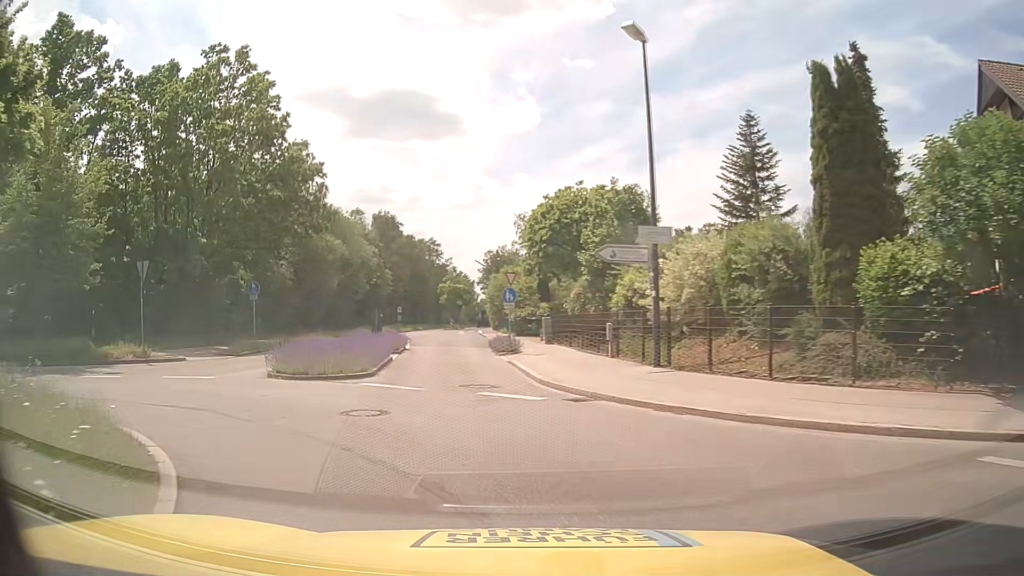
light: Day
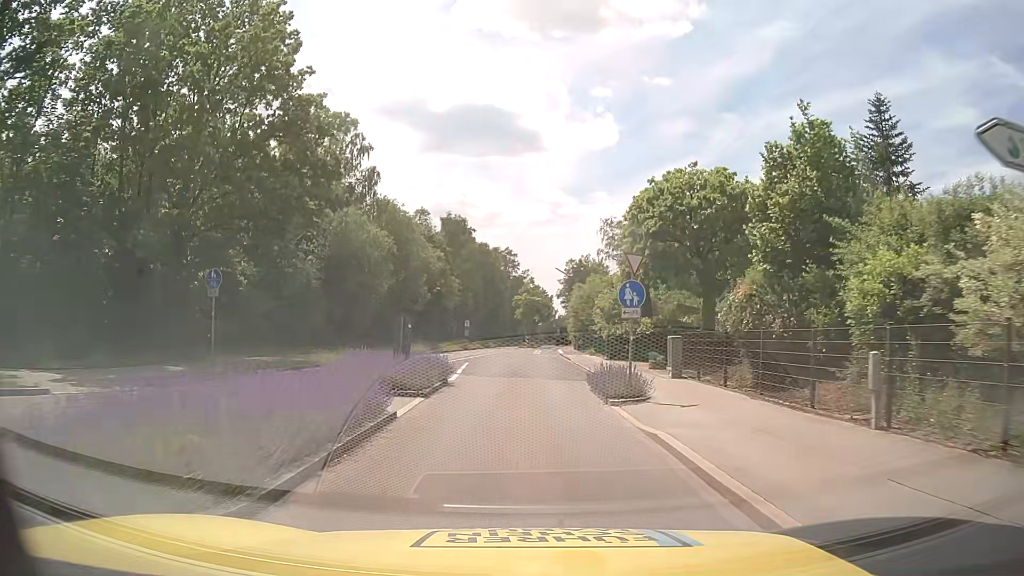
(-1.3, +11.5) m; -7°
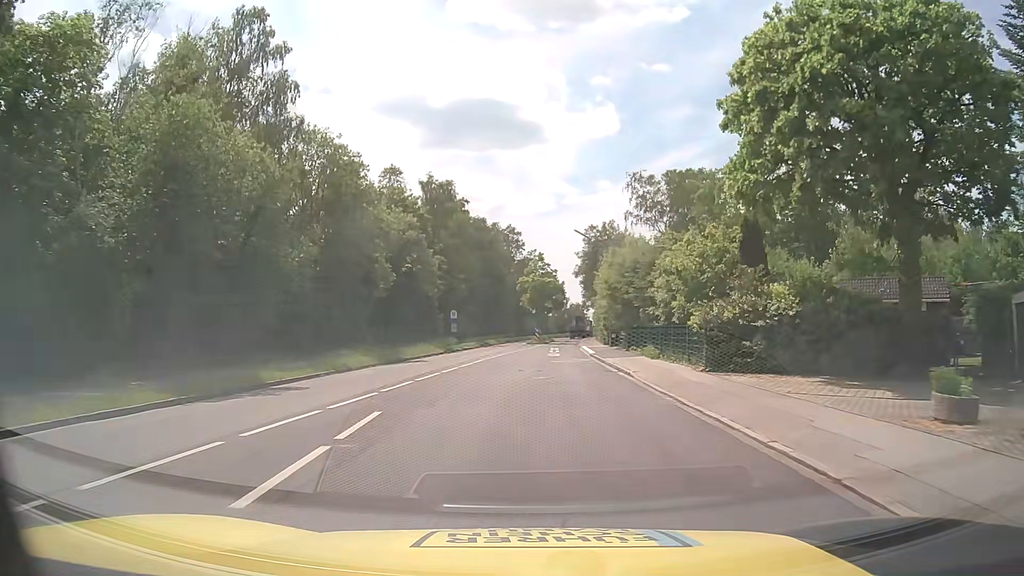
(-0.3, +20.8) m; -2°
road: tertiary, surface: asphalt
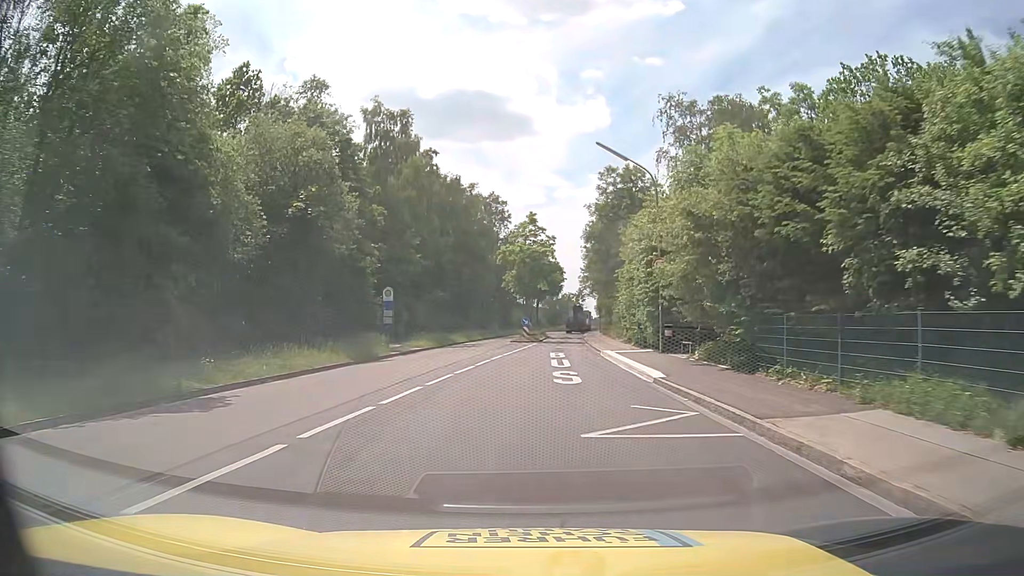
(+0.3, +21.7) m; +1°
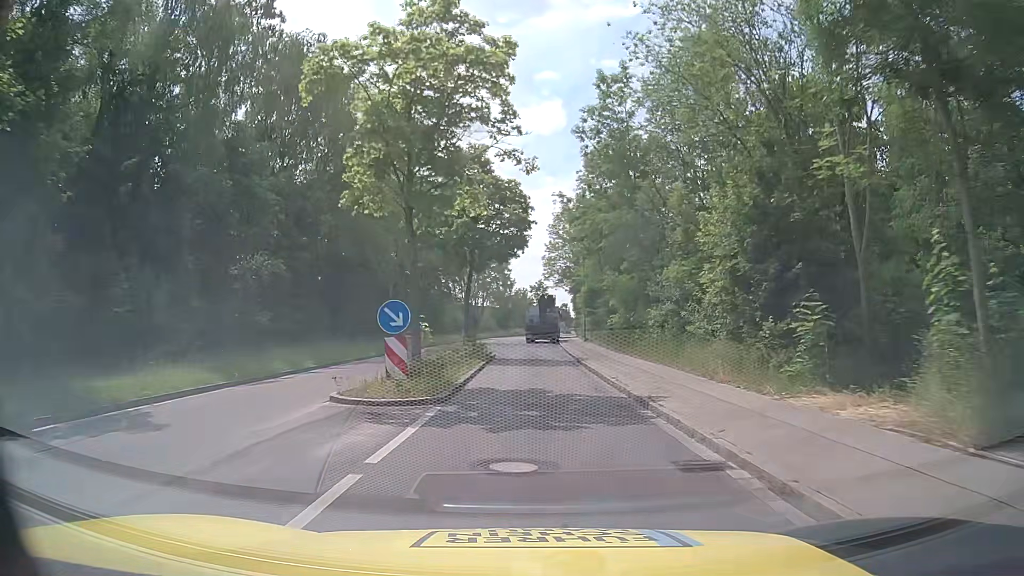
(+1.2, +36.1) m; +4°
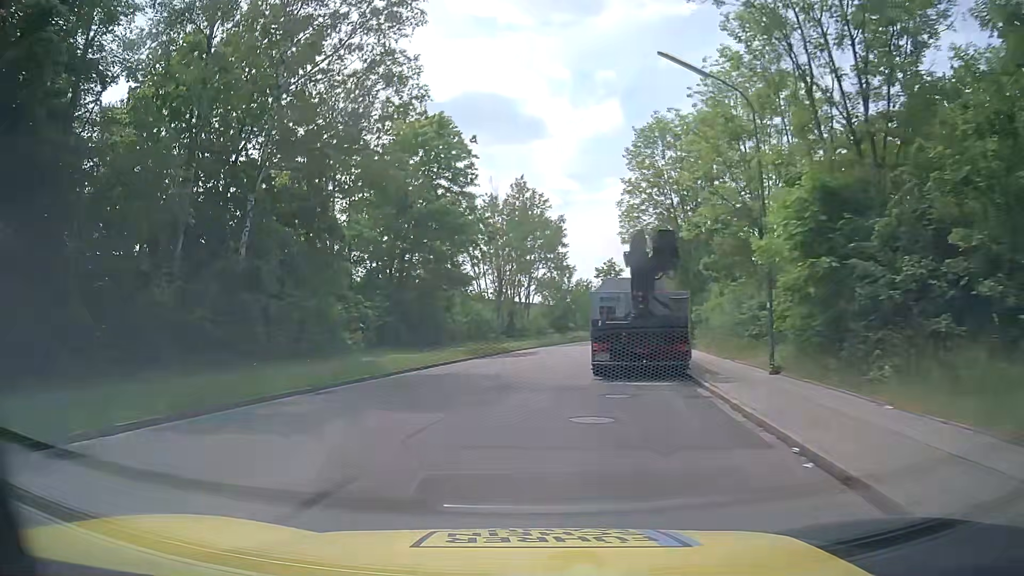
(-0.1, +34.1) m; -5°
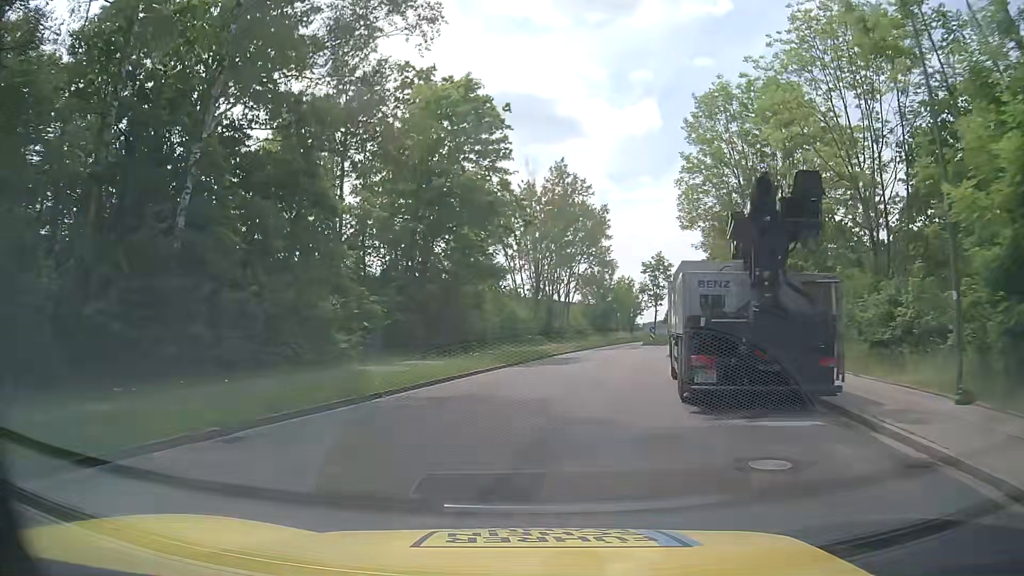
(-0.2, +6.6) m; -4°
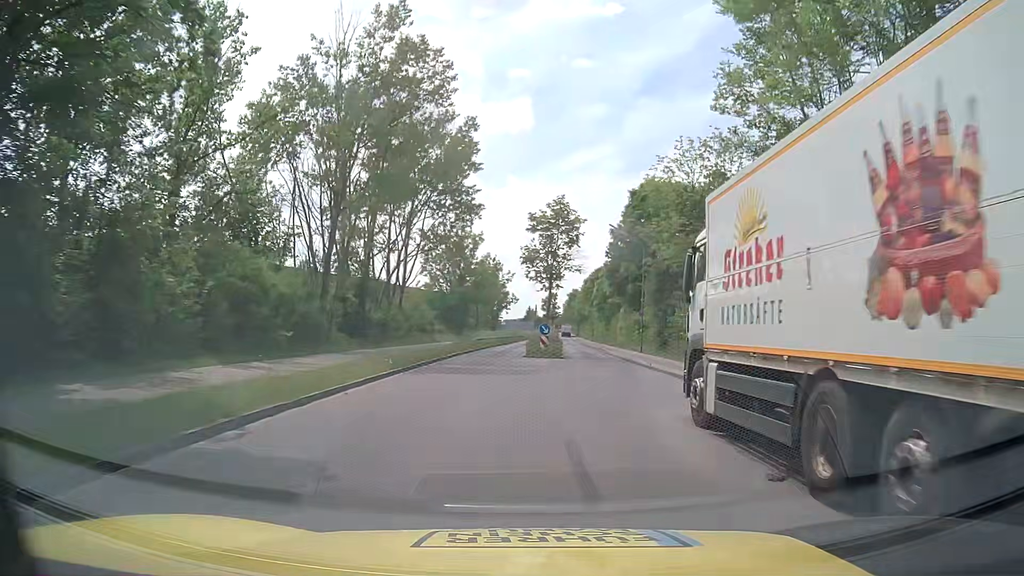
(+2.7, +27.3) m; +11°
(0, +10) (+2, +20) (+3, +30) (+4, +40) (+5, +50) (+5, +60) (+6, +70) (+6, +80) (+7, +90) (+7, +100) m
